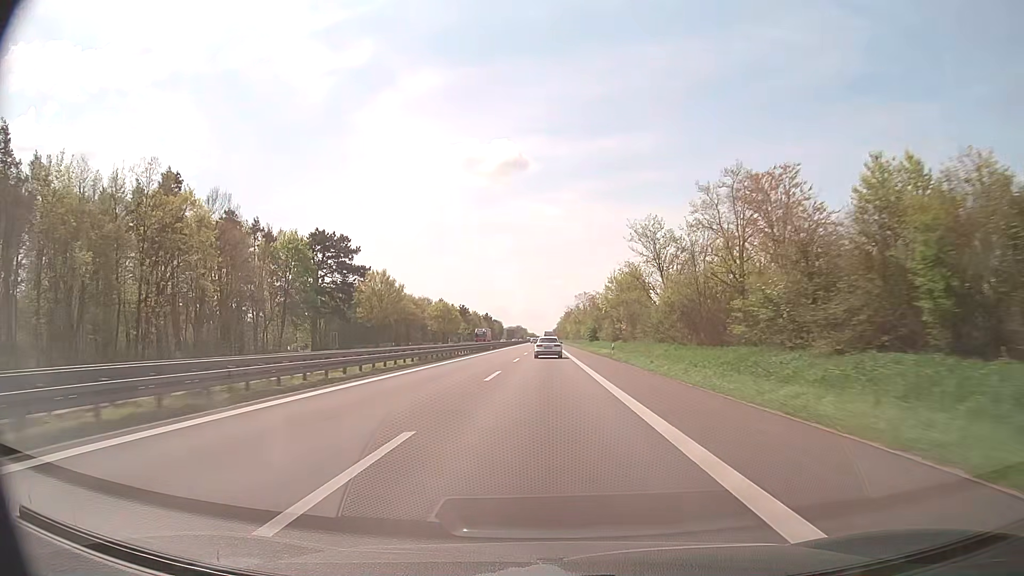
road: trunk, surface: asphalt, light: Day
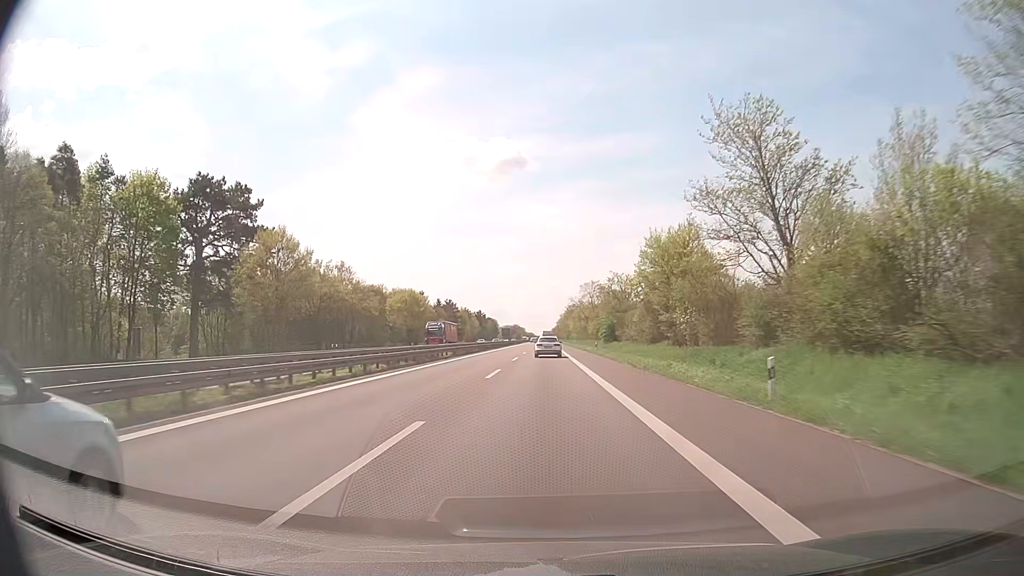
(-0.1, +35.0) m; 0°
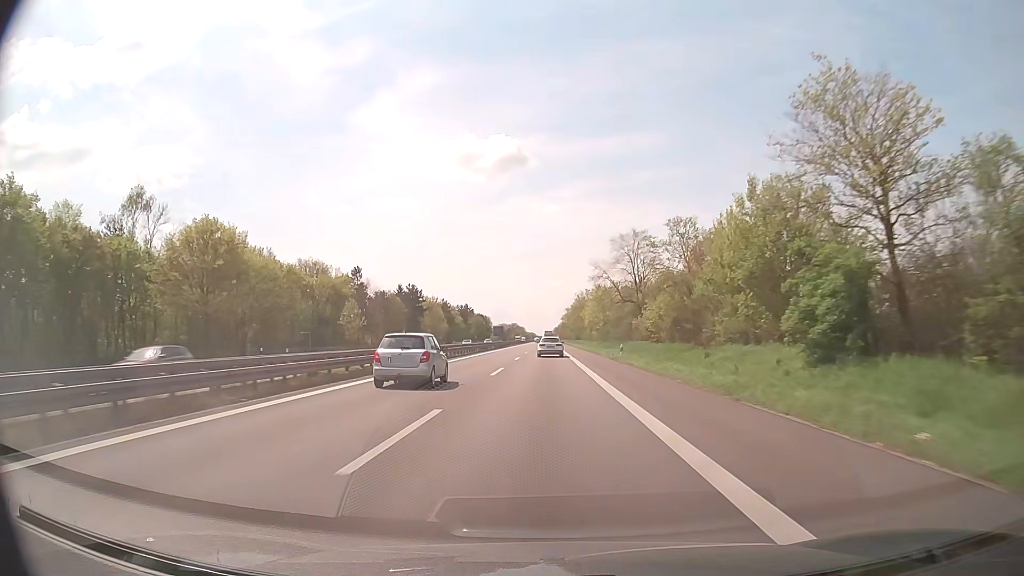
(-0.1, +70.5) m; 0°
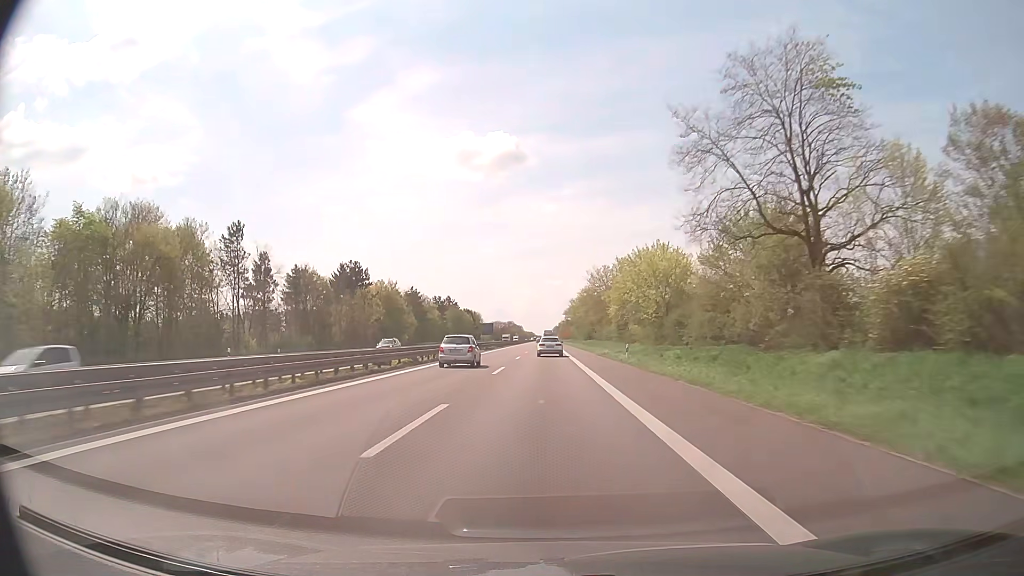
(0.0, +53.4) m; 0°
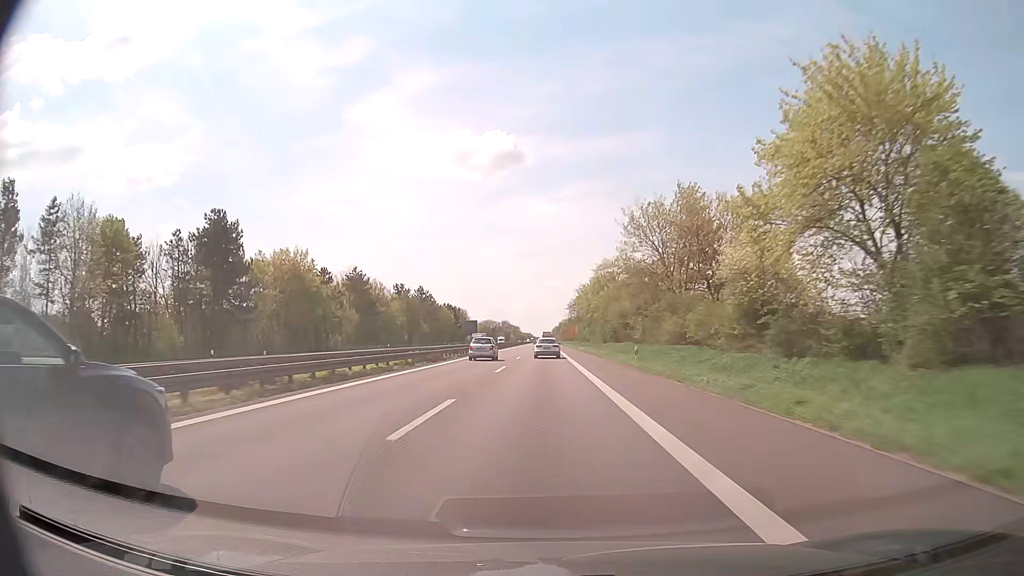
(0.0, +54.3) m; 0°
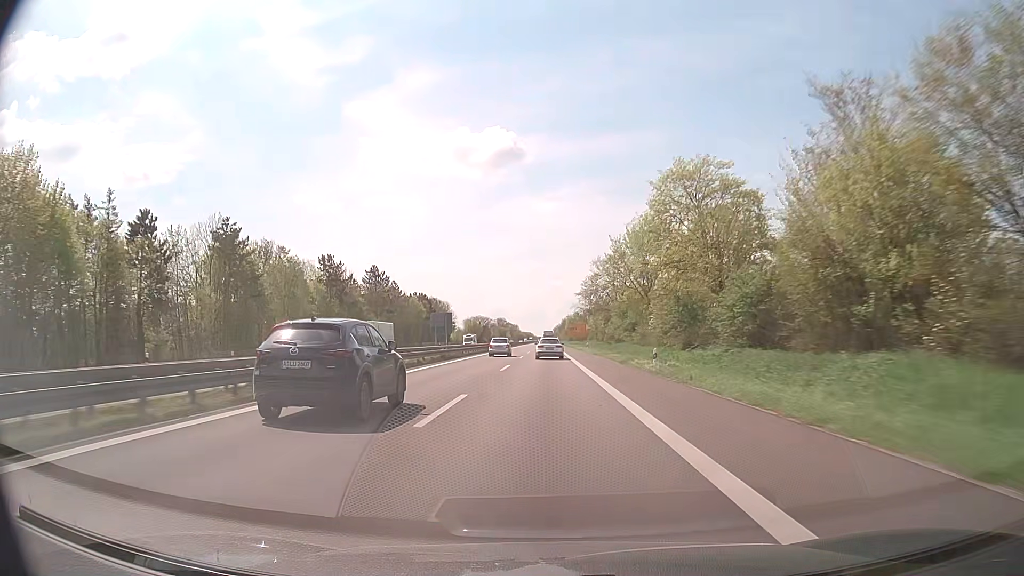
(-0.2, +56.1) m; 0°
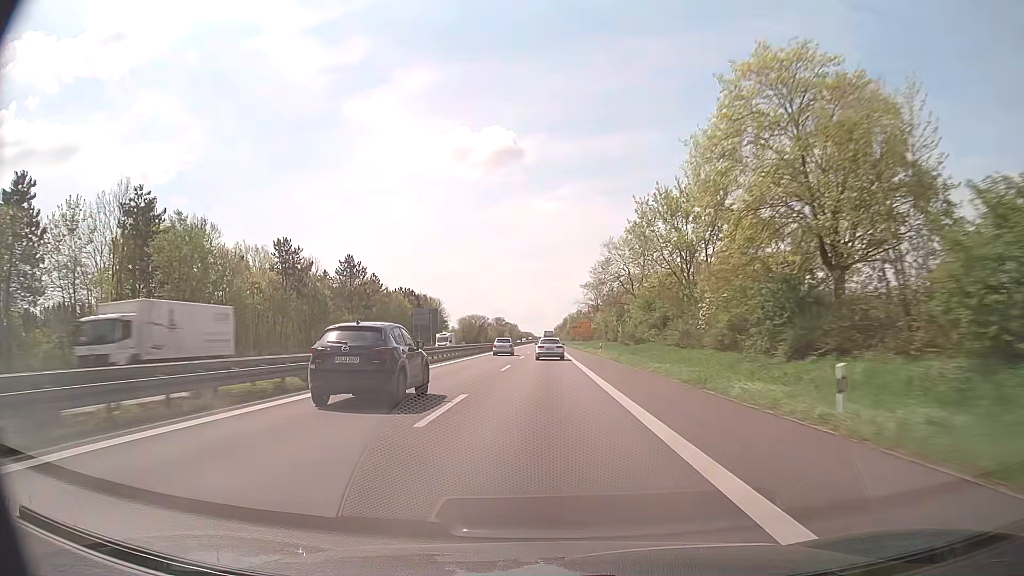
(0.0, +19.1) m; 0°
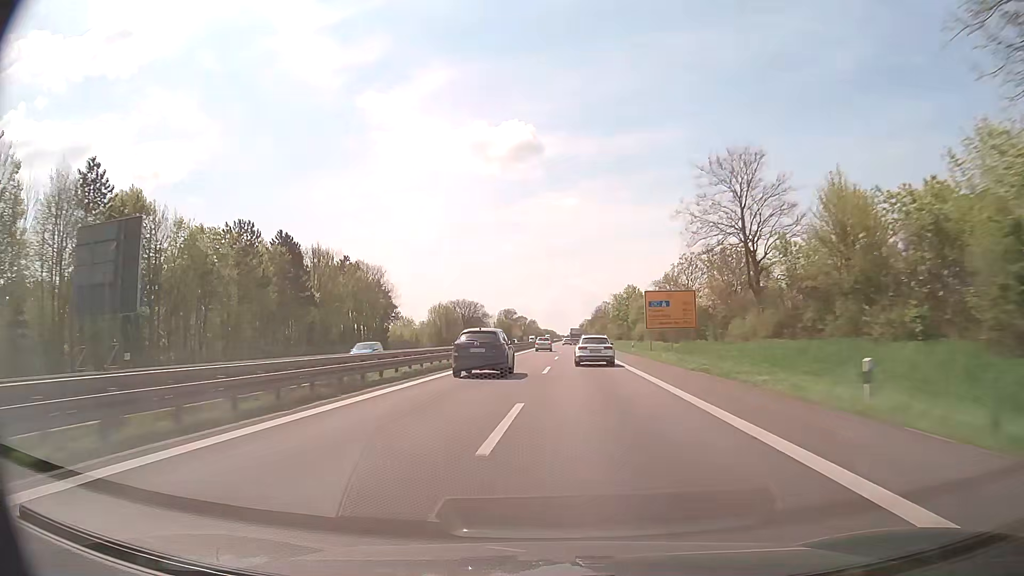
(-0.9, +98.1) m; -2°
(0, +10) (0, +20) (0, +30) (0, +40) (0, +50) (0, +60) (0, +70) (0, +80) (0, +90) (+1, +100) m
